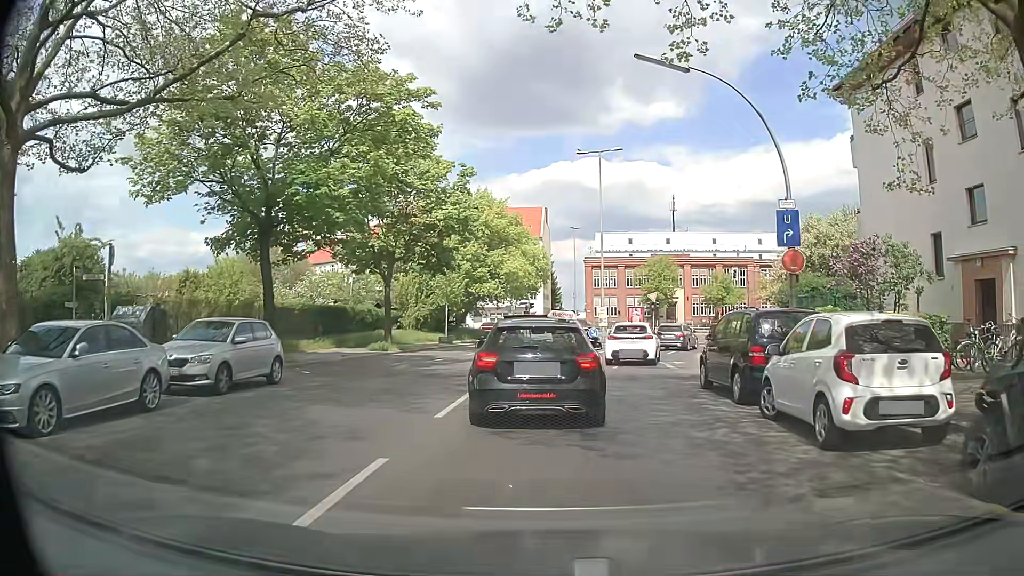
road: tertiary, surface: asphalt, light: Day
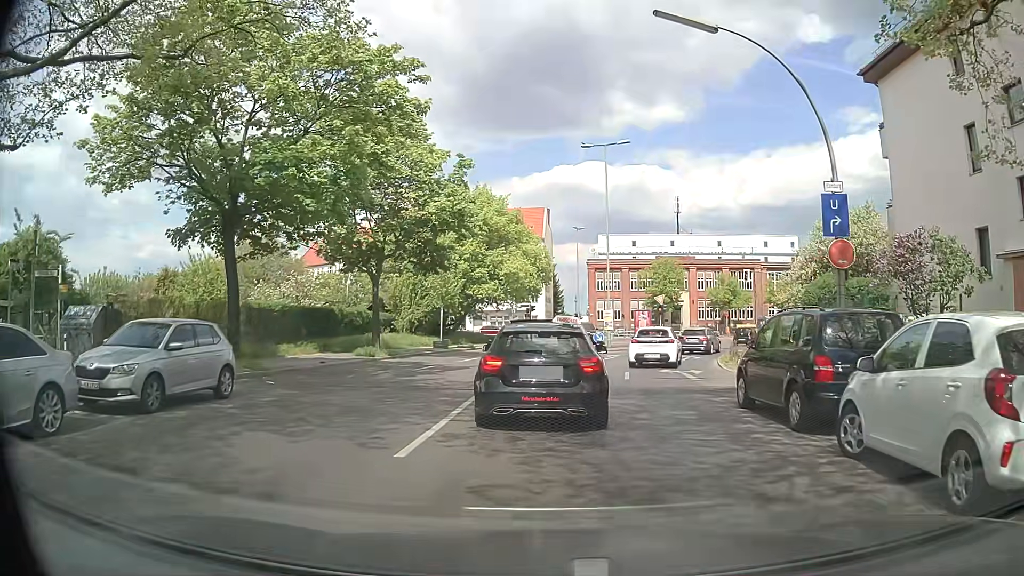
(-0.1, +2.8) m; -3°
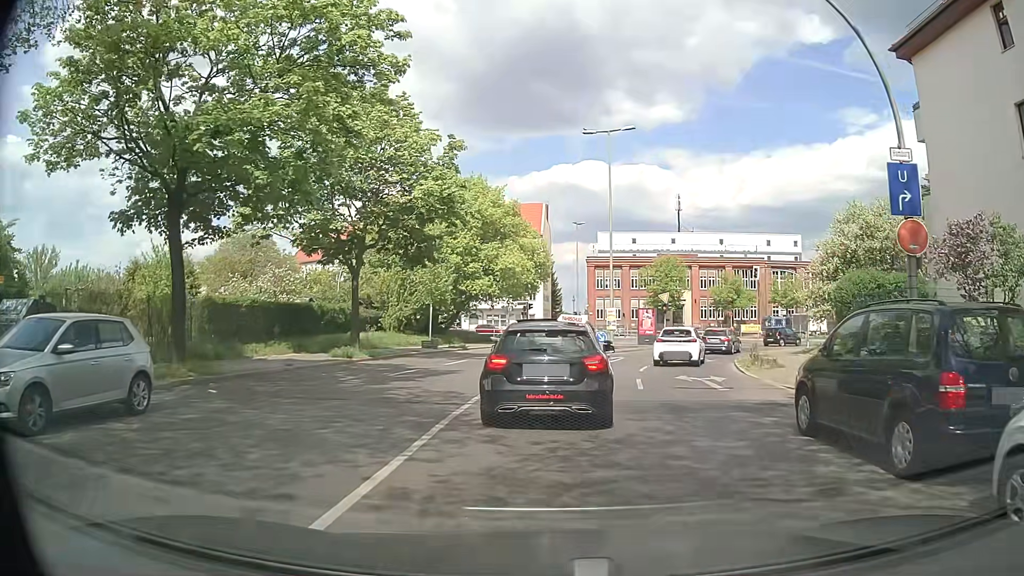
(+0.1, +3.1) m; 0°
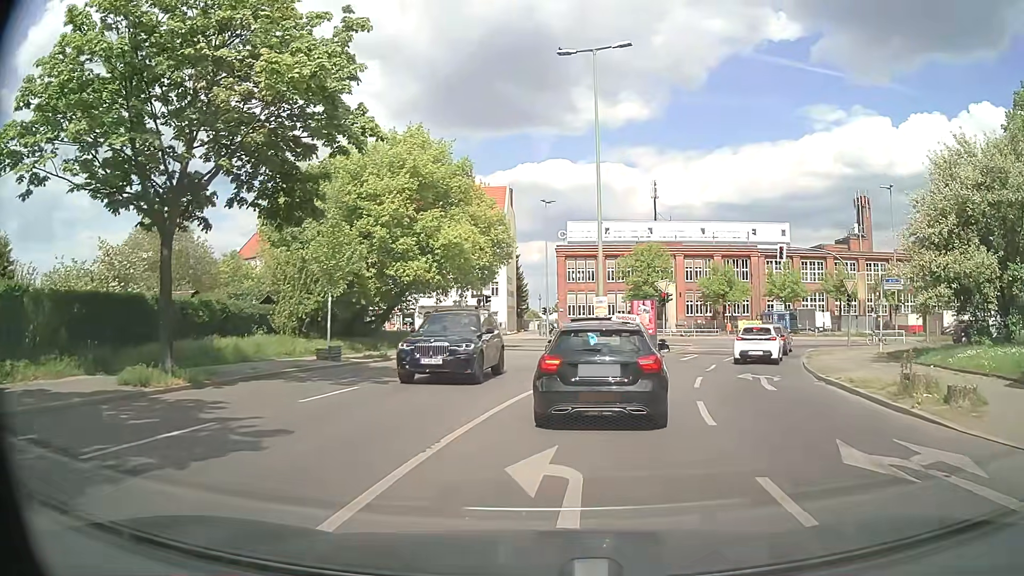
(+0.8, +12.3) m; +6°
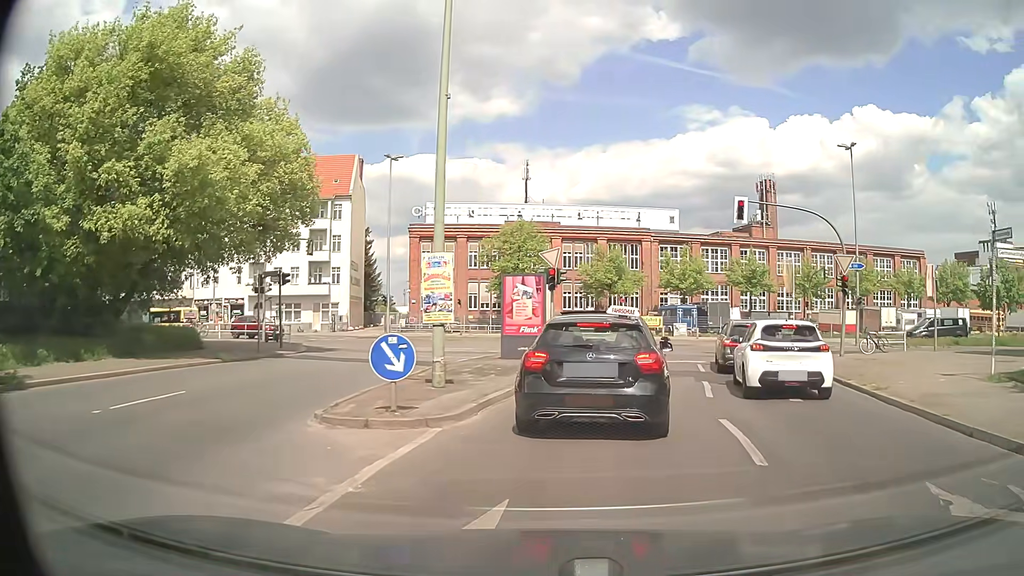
(+1.1, +14.8) m; +11°
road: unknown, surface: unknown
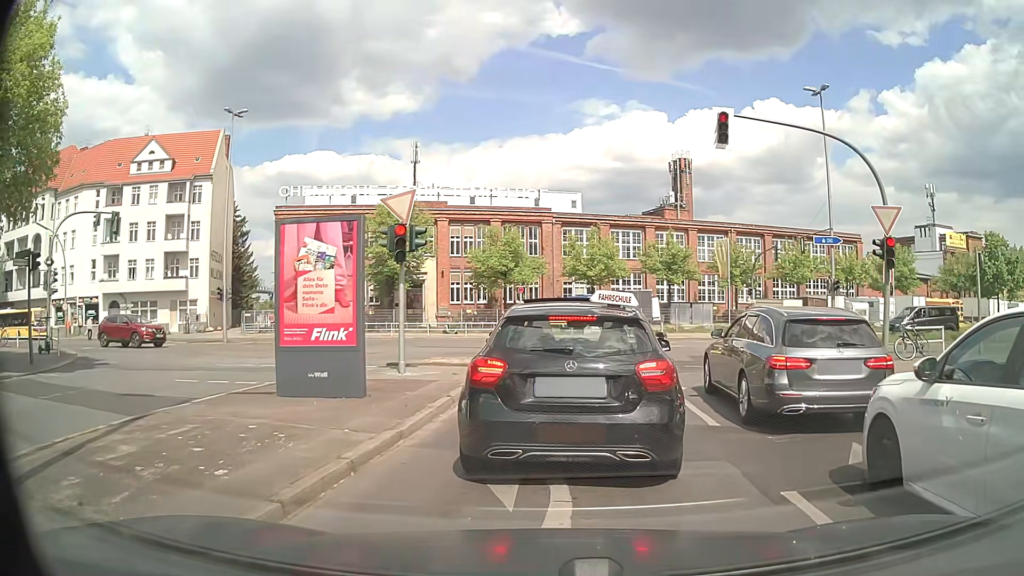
(+0.8, +10.3) m; +6°
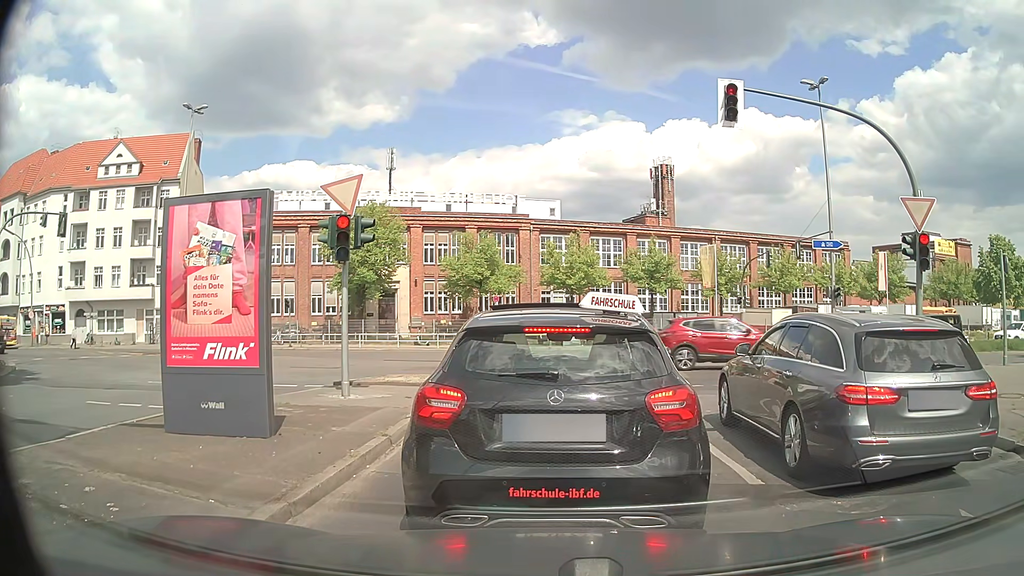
(+0.1, +2.4) m; +3°
